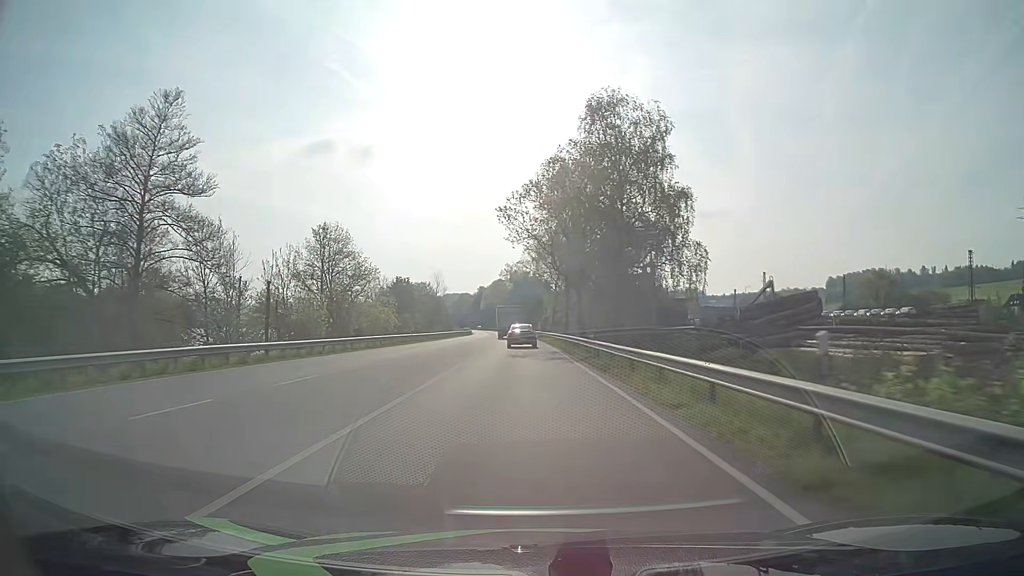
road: primary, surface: asphalt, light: Day
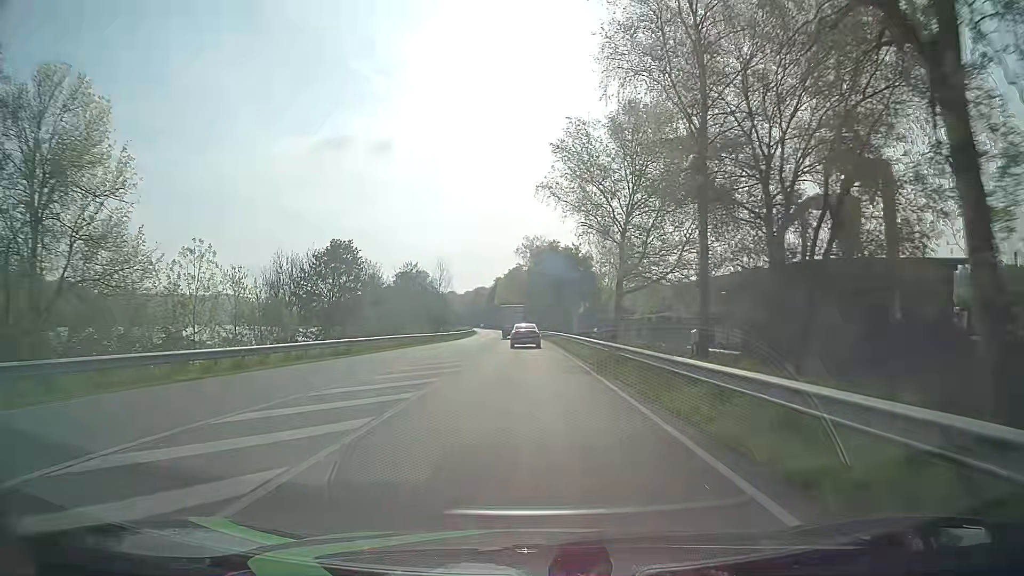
(-0.9, +50.8) m; -2°
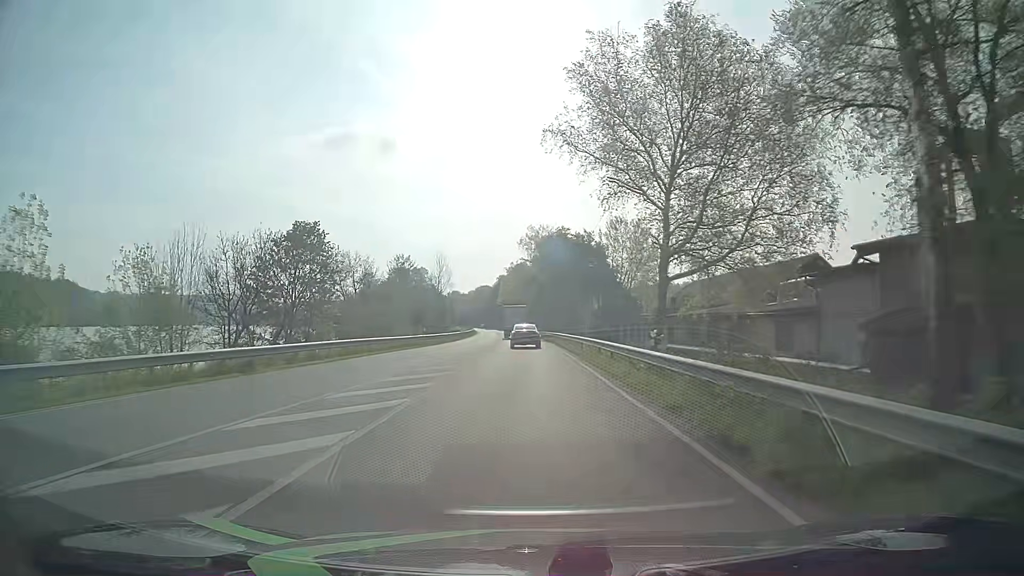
(0.0, +12.7) m; -1°
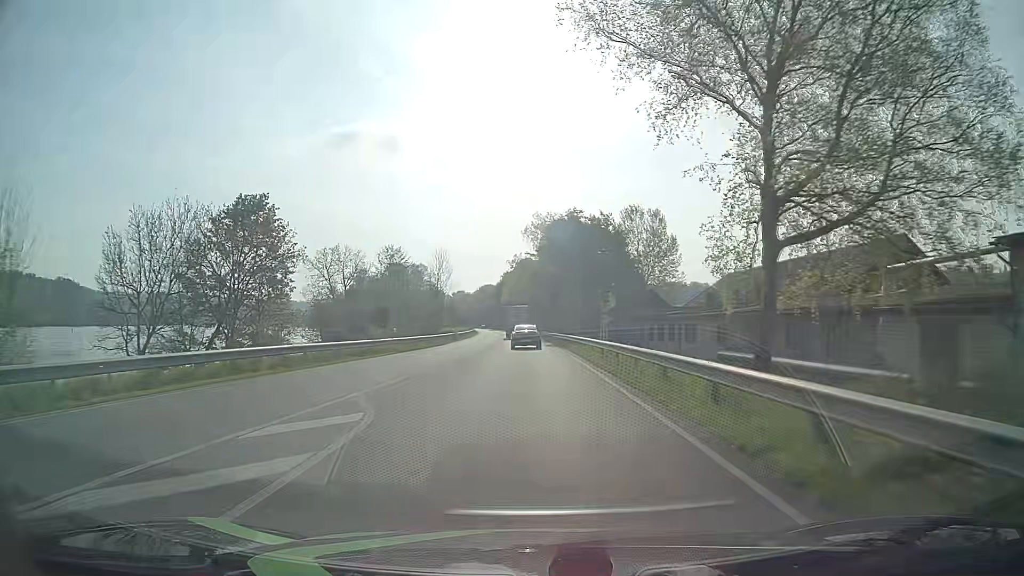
(0.0, +12.7) m; 0°
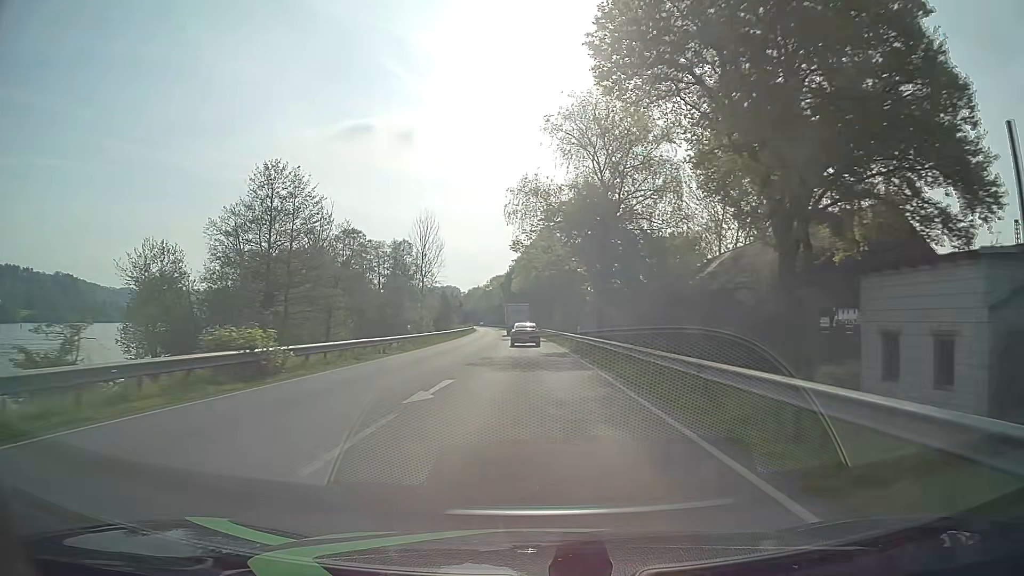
(-0.5, +51.5) m; -1°
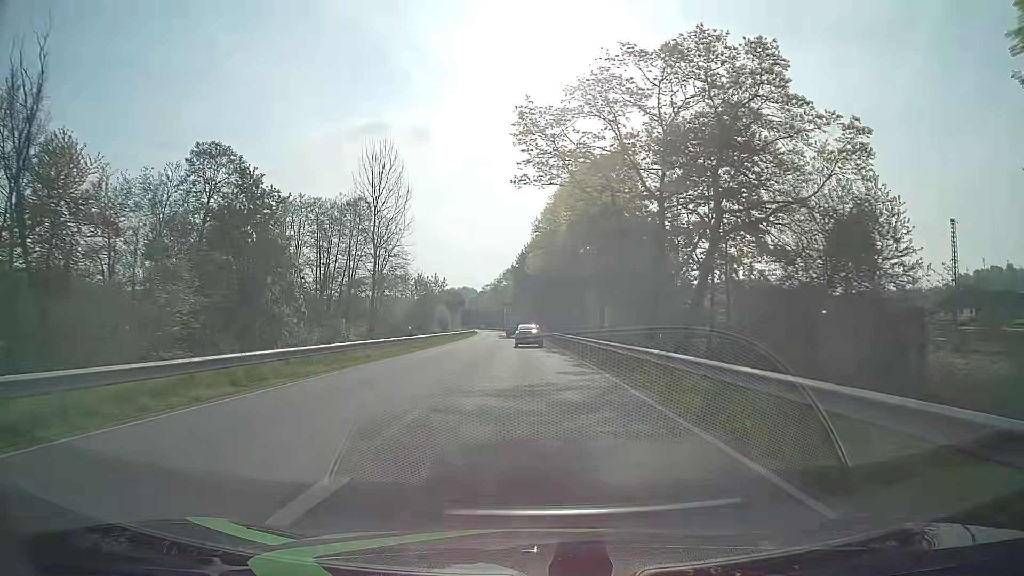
(-0.9, +52.8) m; -2°
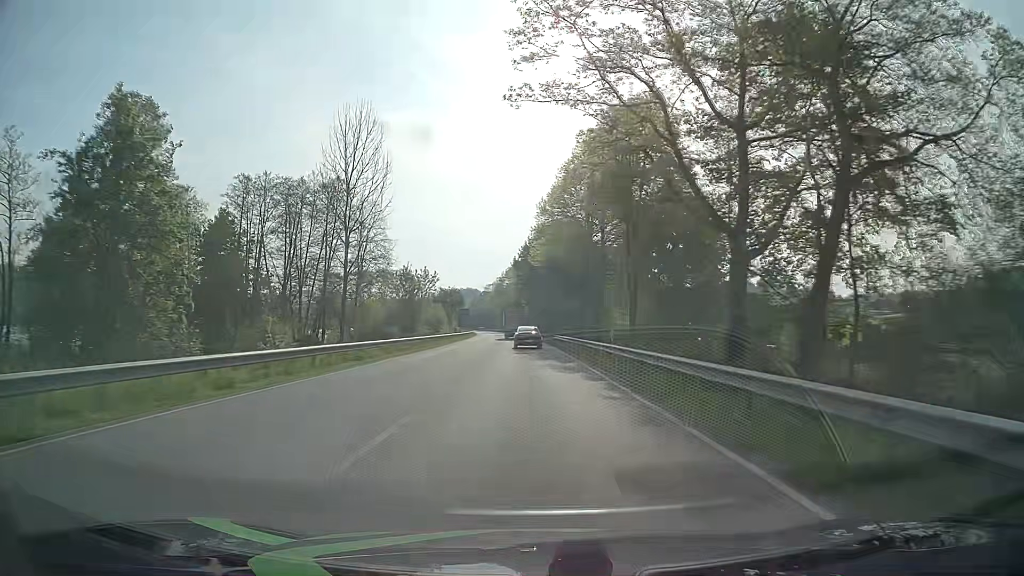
(0.0, +13.5) m; 0°
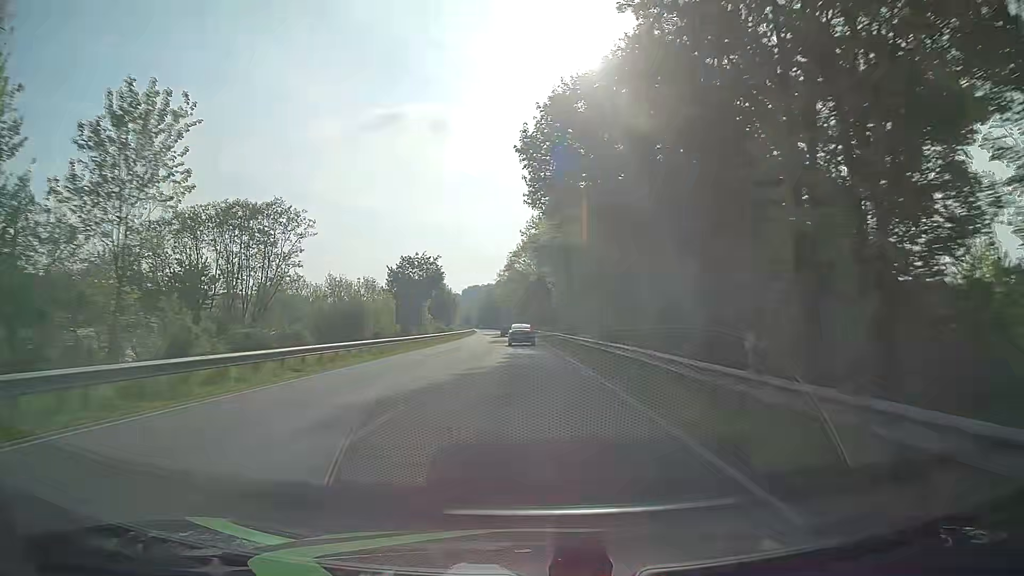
(-1.2, +69.0) m; -2°
(0, +10) (0, +20) (0, +30) (-1, +40) (-1, +50) (-1, +60) (-2, +70) (-2, +80) (-3, +90) (-3, +100) m
